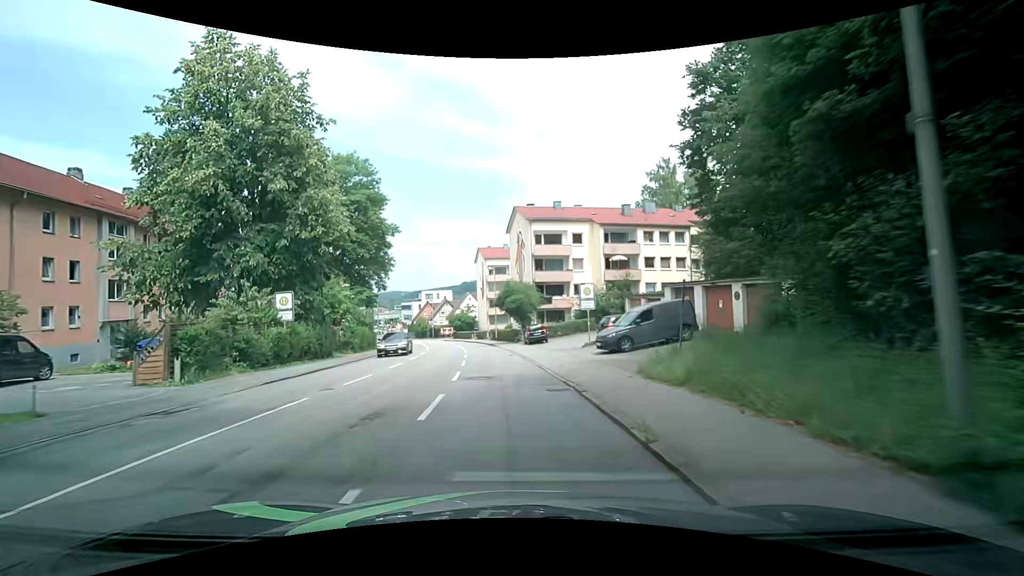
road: tertiary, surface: asphalt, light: Day
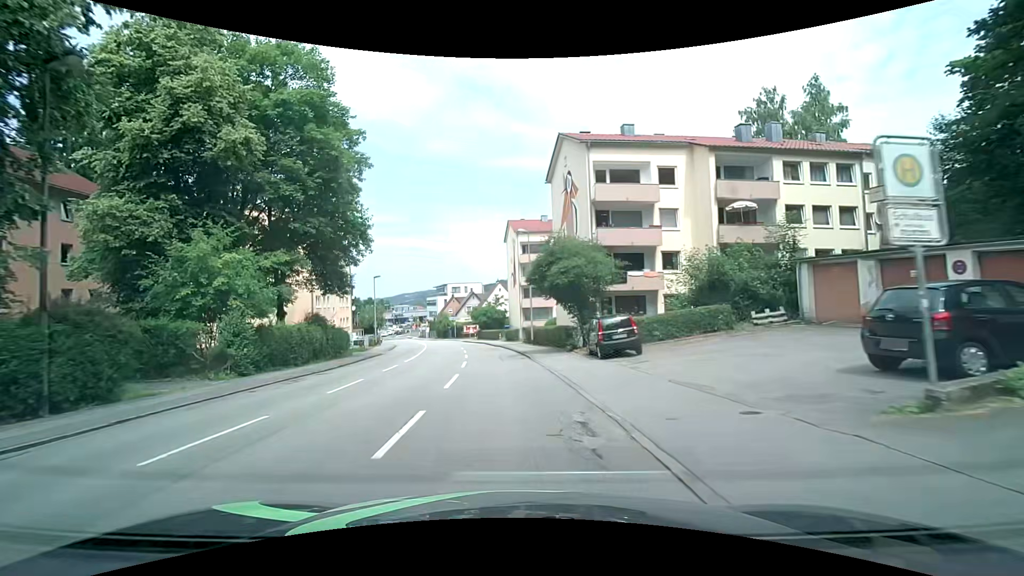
(-0.7, +20.3) m; -4°
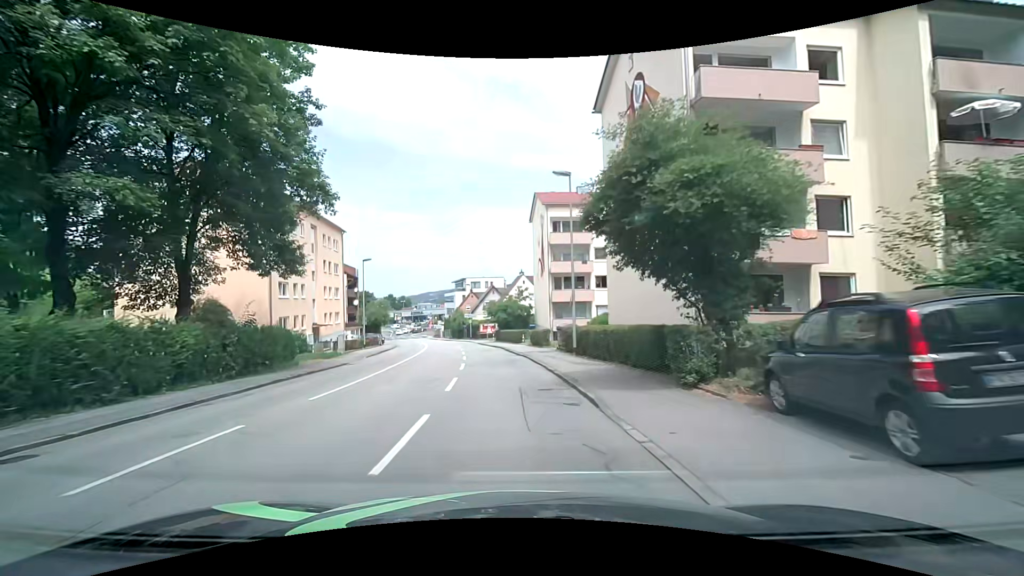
(-0.3, +13.2) m; -3°
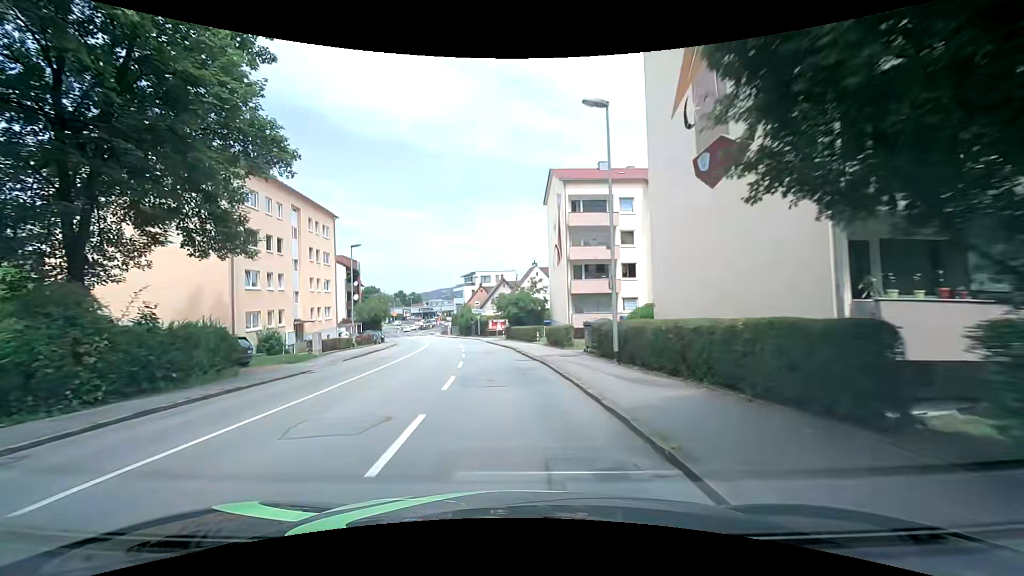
(-0.1, +6.5) m; -1°
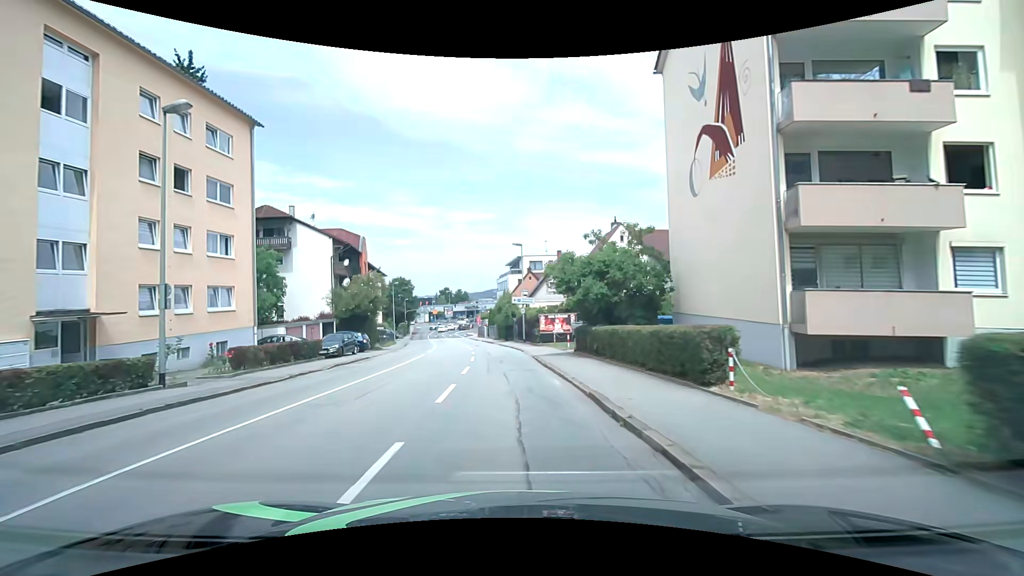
(-1.3, +25.9) m; -5°
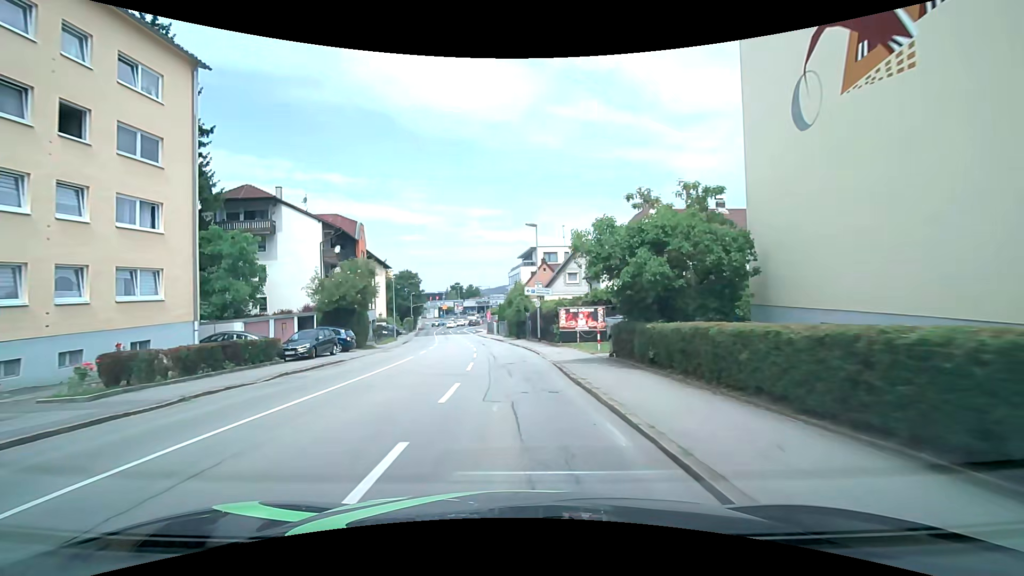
(-0.1, +6.5) m; -1°
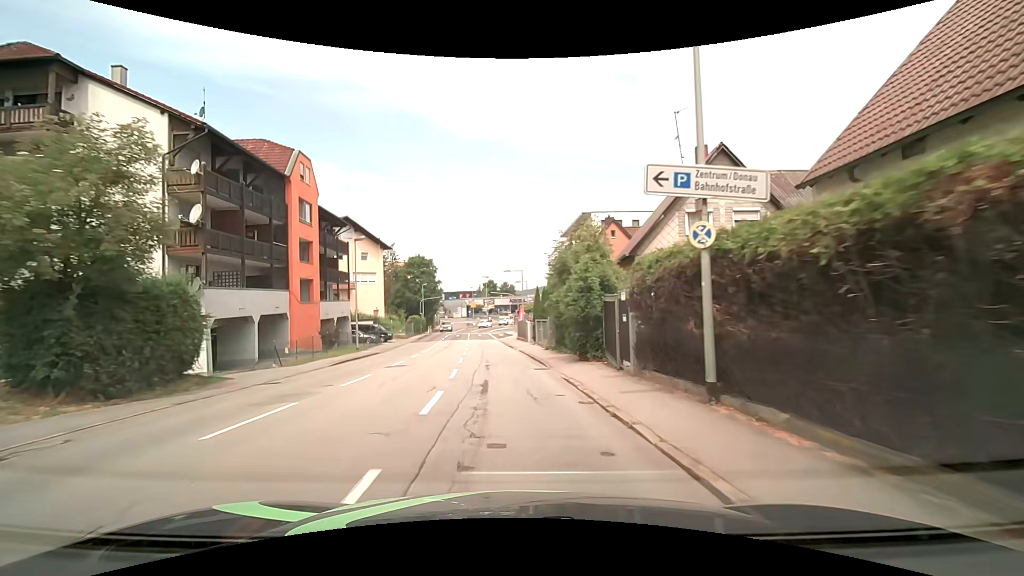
(-0.9, +25.6) m; -4°
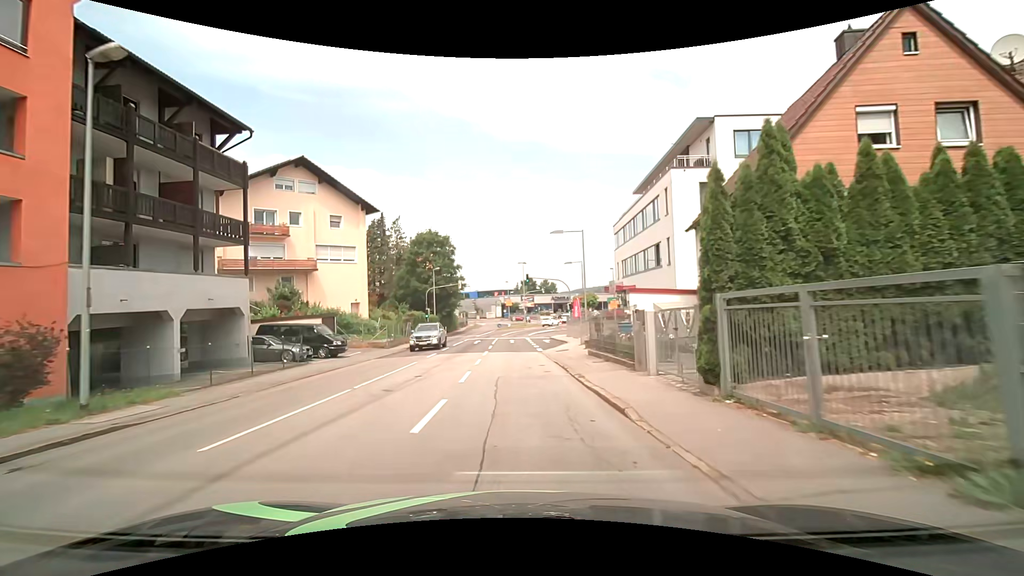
(-1.6, +25.0) m; -6°
(0, +10) (0, +20) (0, +30) (+1, +40) (+2, +50) (+5, +59) (+13, +65) (+23, +63) (+30, +56) (+37, +49) m
